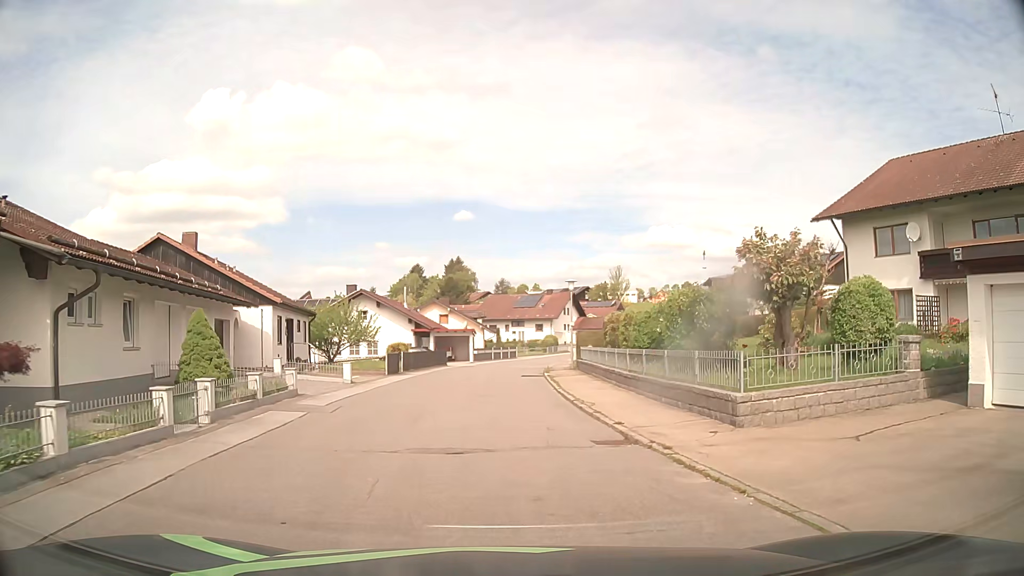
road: residential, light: Day
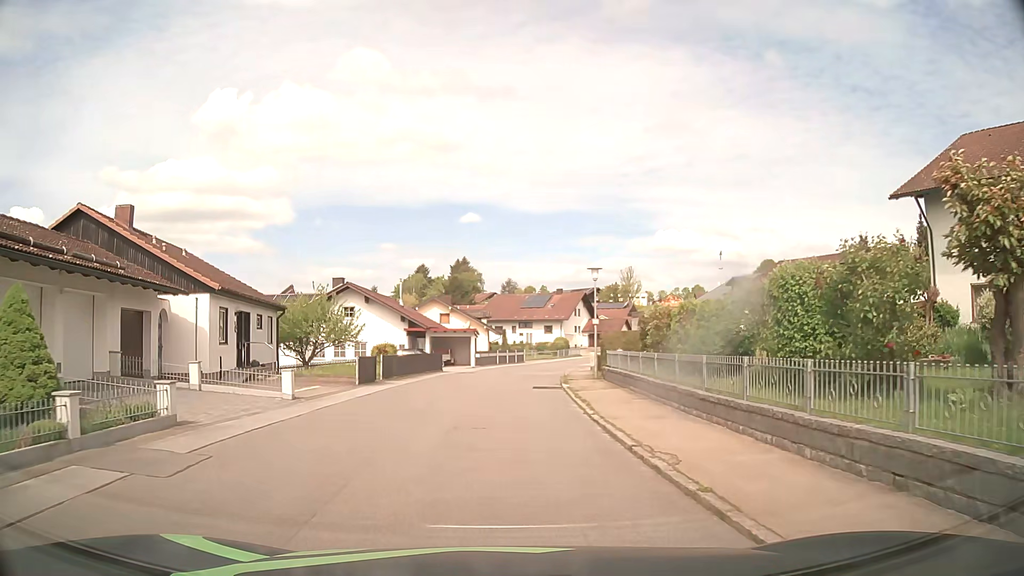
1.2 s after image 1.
(-0.1, +7.0) m; -1°
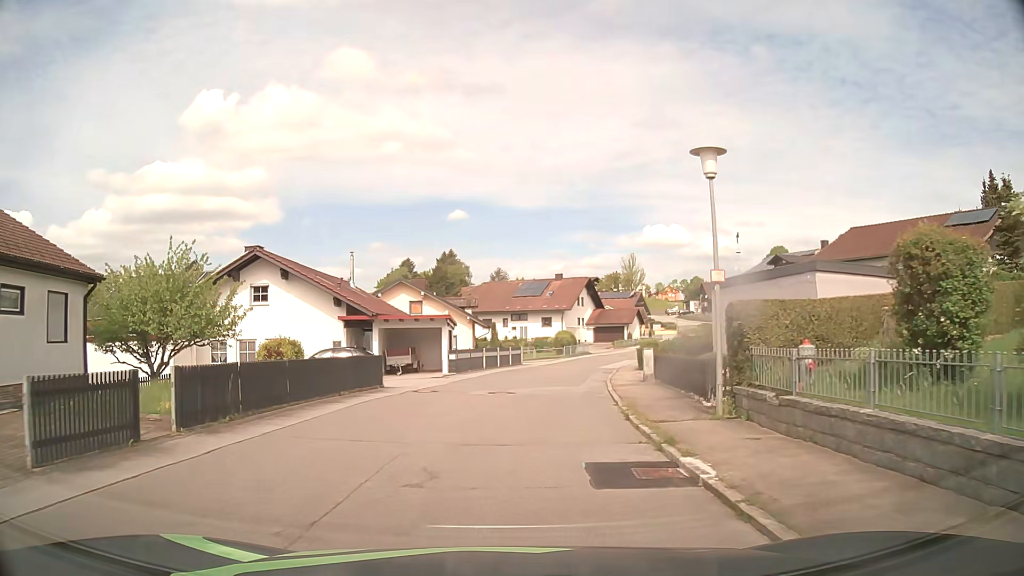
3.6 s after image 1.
(0.0, +16.5) m; +1°
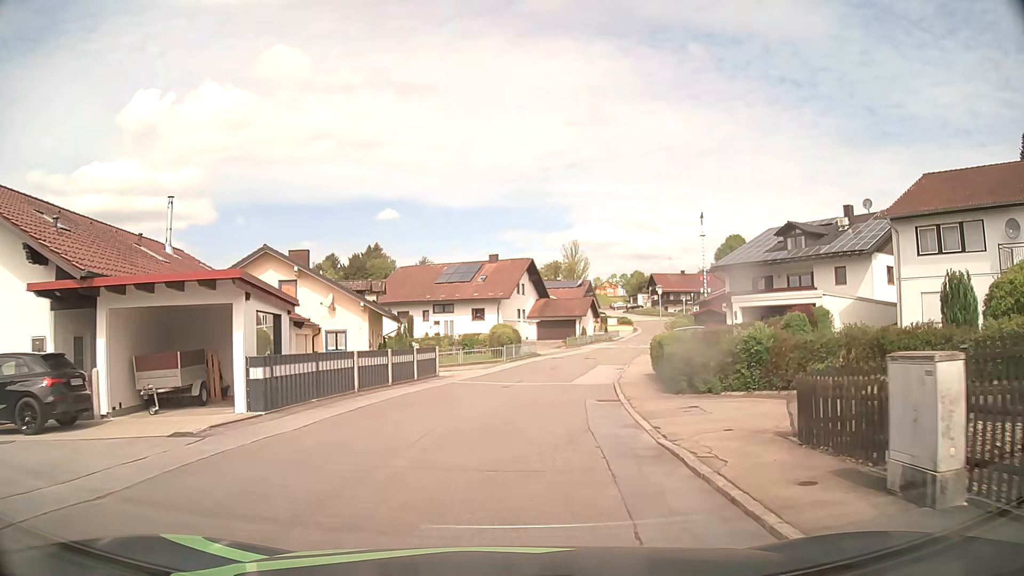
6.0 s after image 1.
(+0.8, +17.6) m; +6°
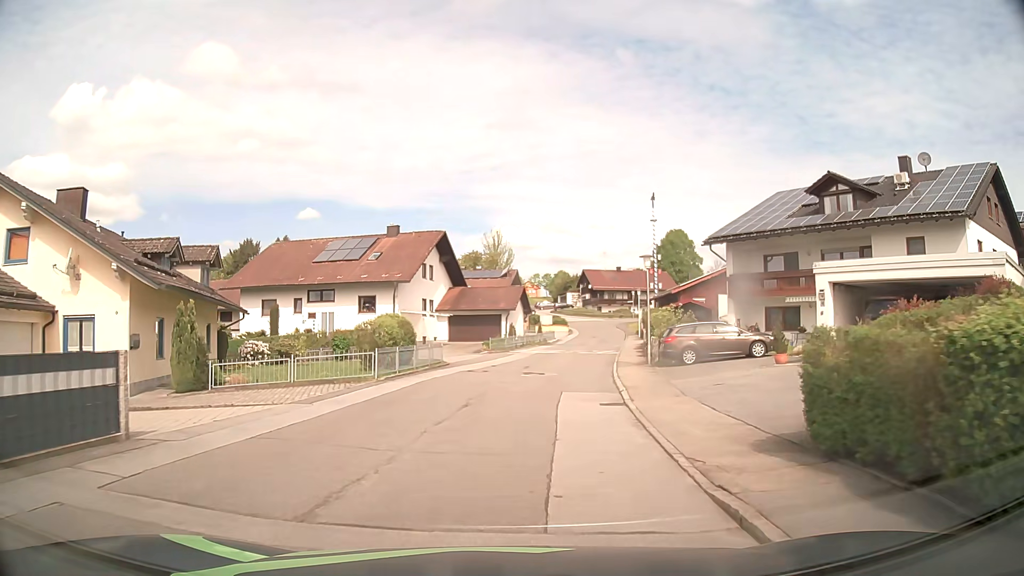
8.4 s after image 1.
(+1.0, +17.8) m; +7°
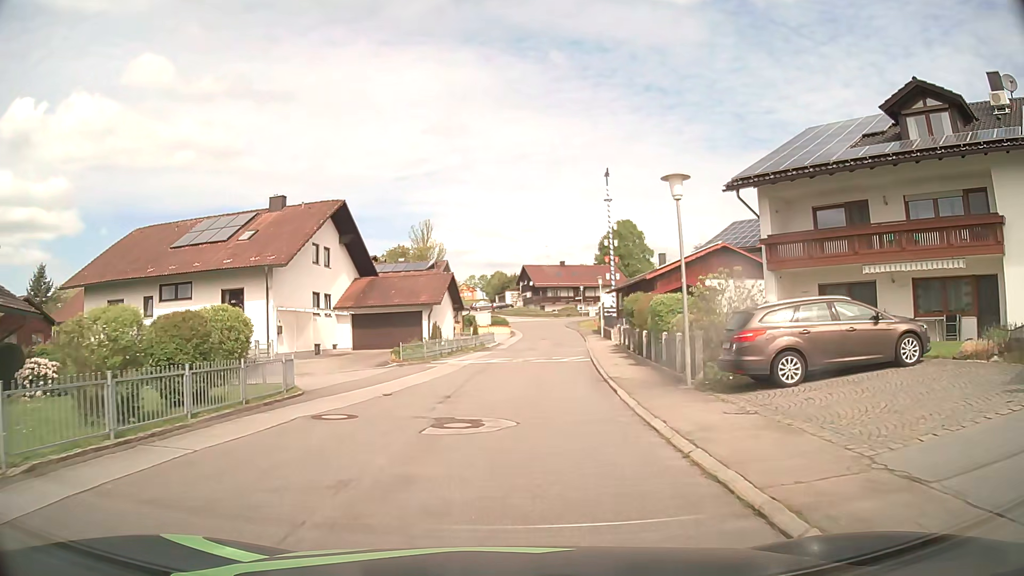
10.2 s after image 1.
(+0.7, +13.6) m; +6°
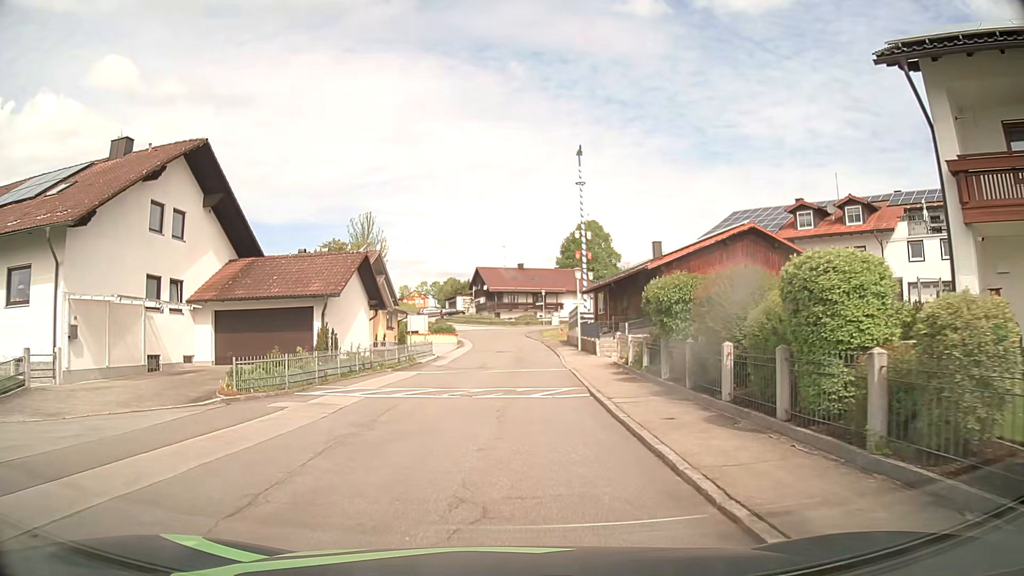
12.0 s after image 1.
(+0.4, +13.5) m; +3°
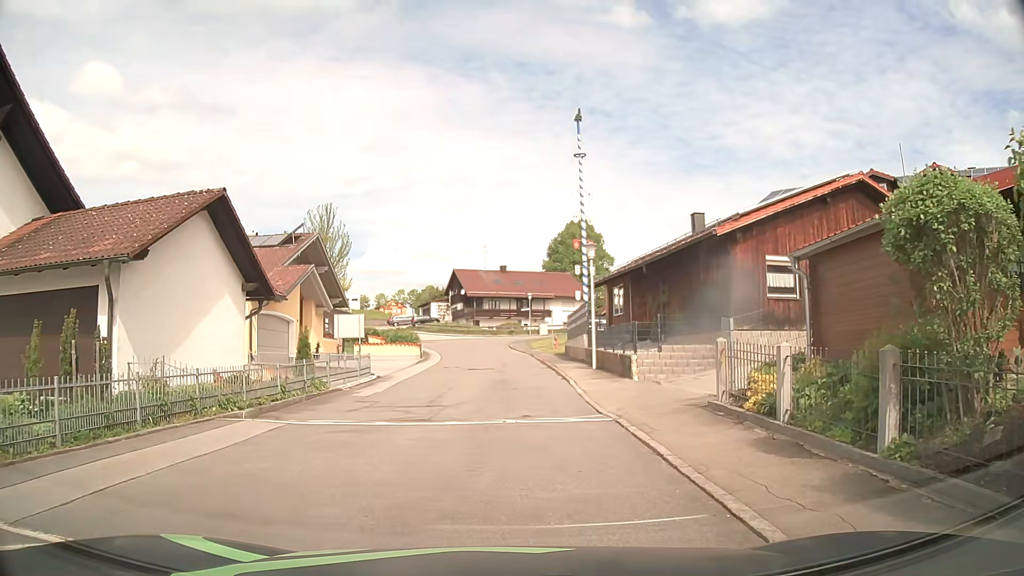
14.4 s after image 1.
(+0.2, +12.5) m; +1°
(0, +10) (0, +20) (0, +30) (0, +40) (-1, +50) (-2, +60) (-5, +69) (-9, +79) (-13, +88) (-19, +96) m
